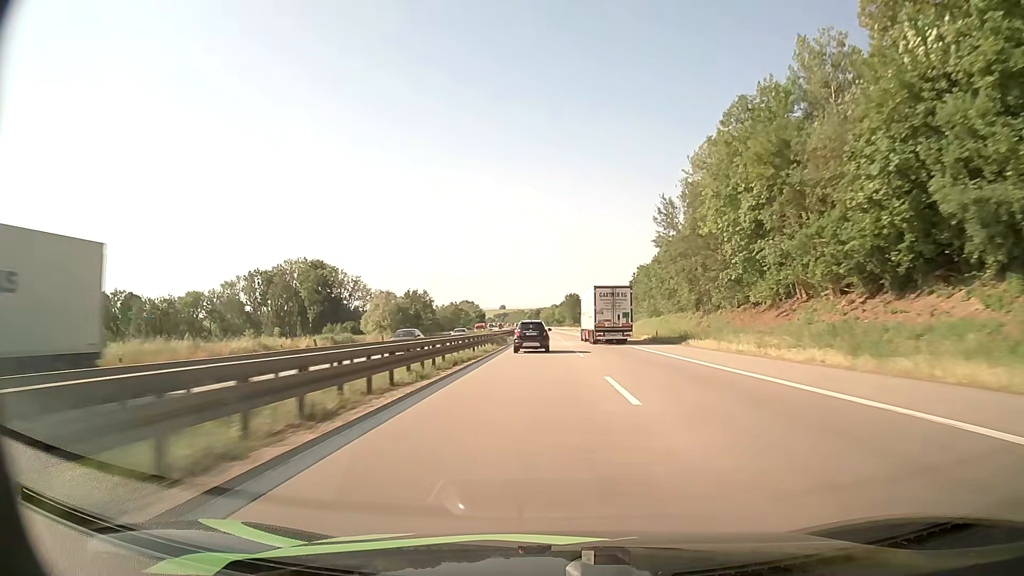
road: motorway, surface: asphalt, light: Day
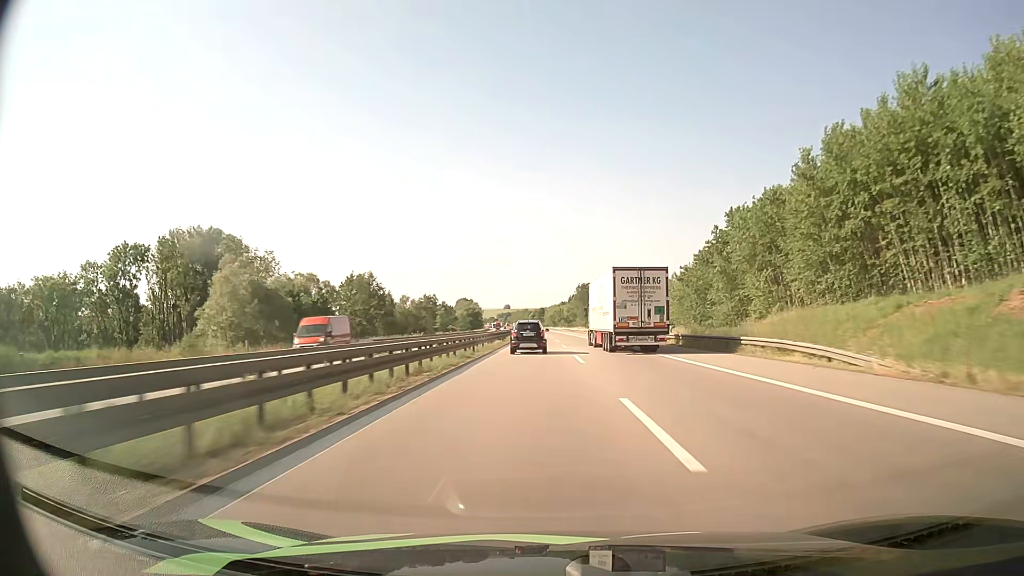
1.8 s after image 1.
(-0.3, +59.4) m; -1°
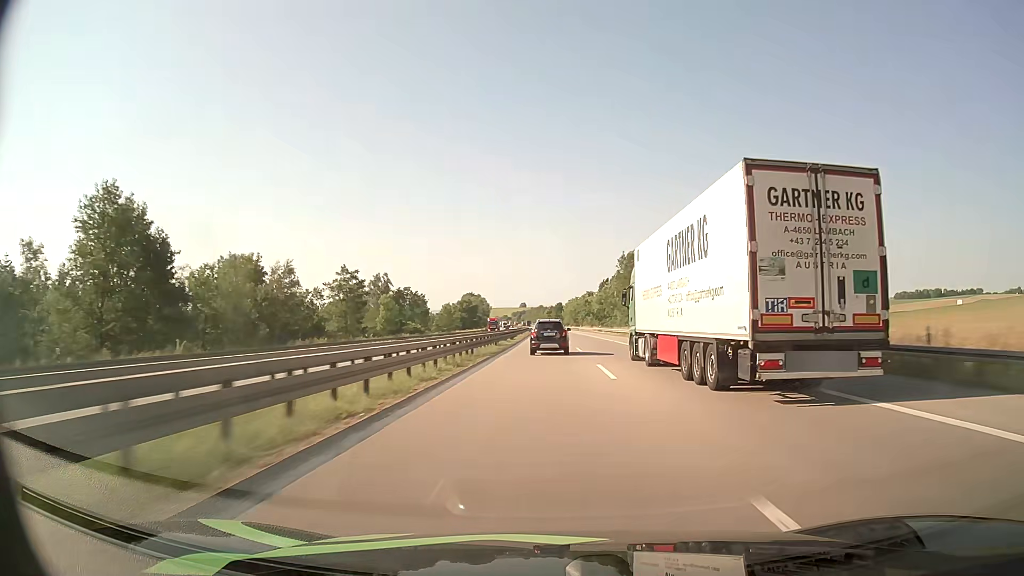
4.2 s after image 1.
(-1.1, +79.8) m; -1°
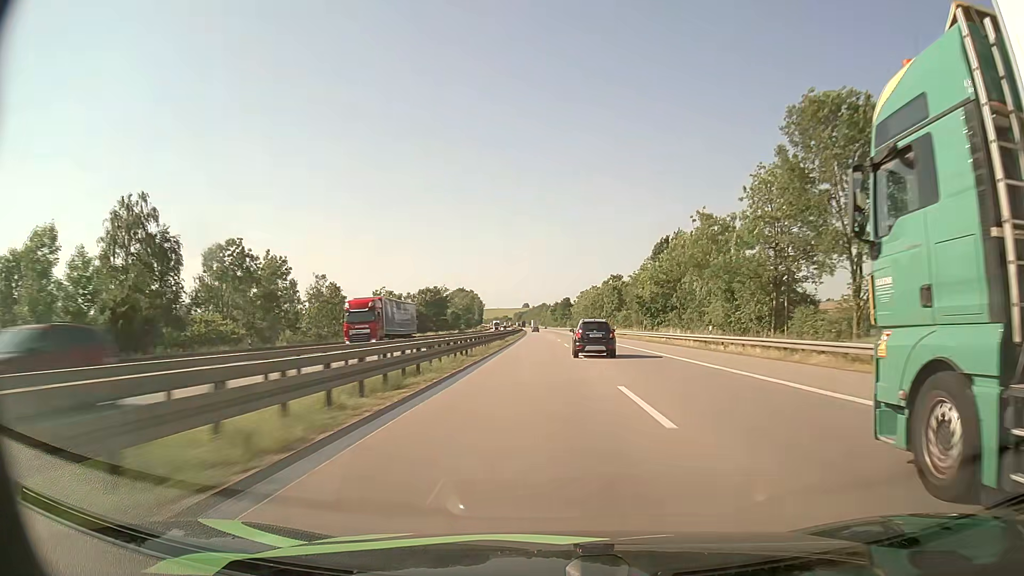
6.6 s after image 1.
(-0.2, +80.5) m; 0°
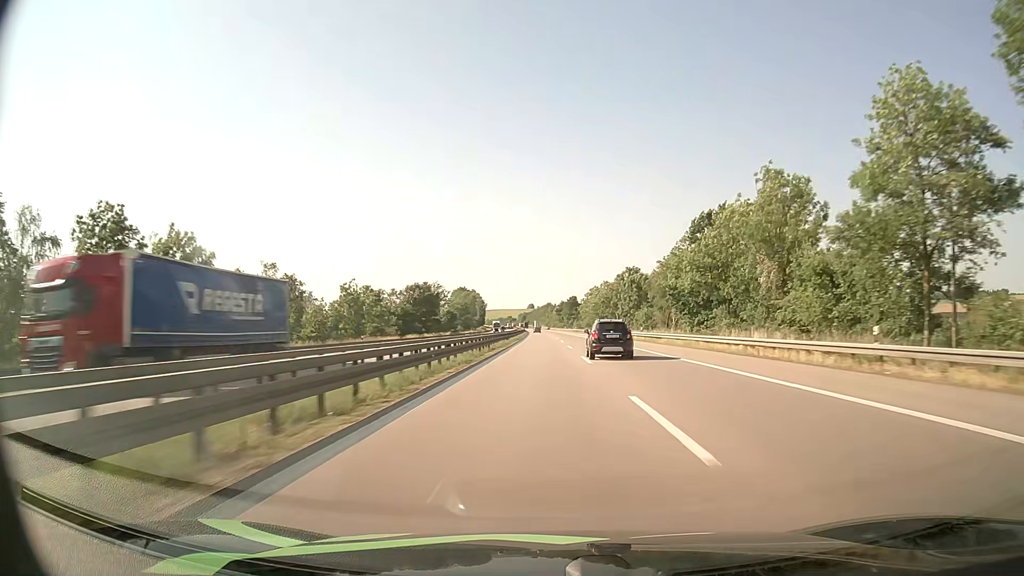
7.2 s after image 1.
(-0.1, +20.5) m; 0°
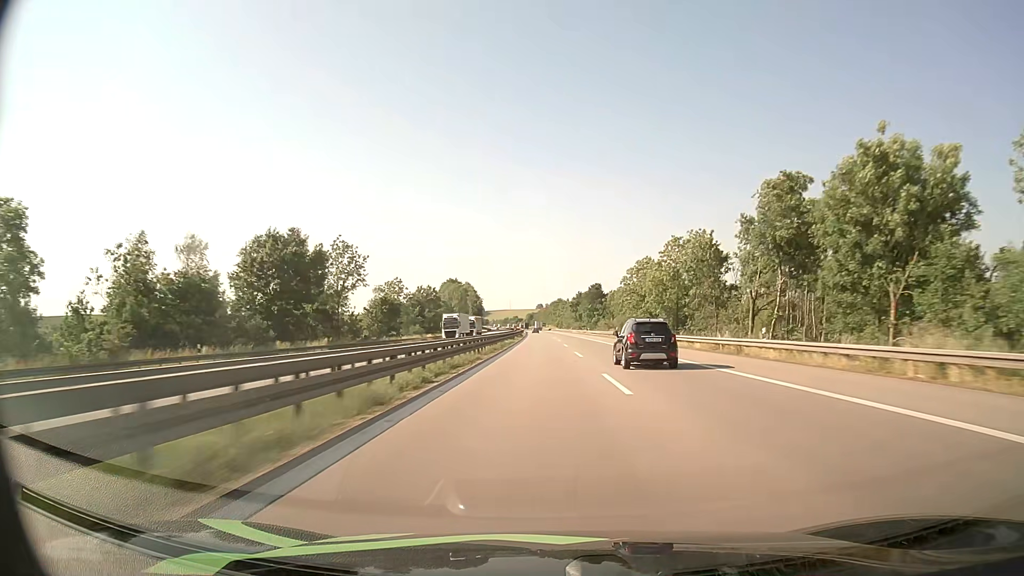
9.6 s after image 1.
(-0.7, +83.6) m; -1°
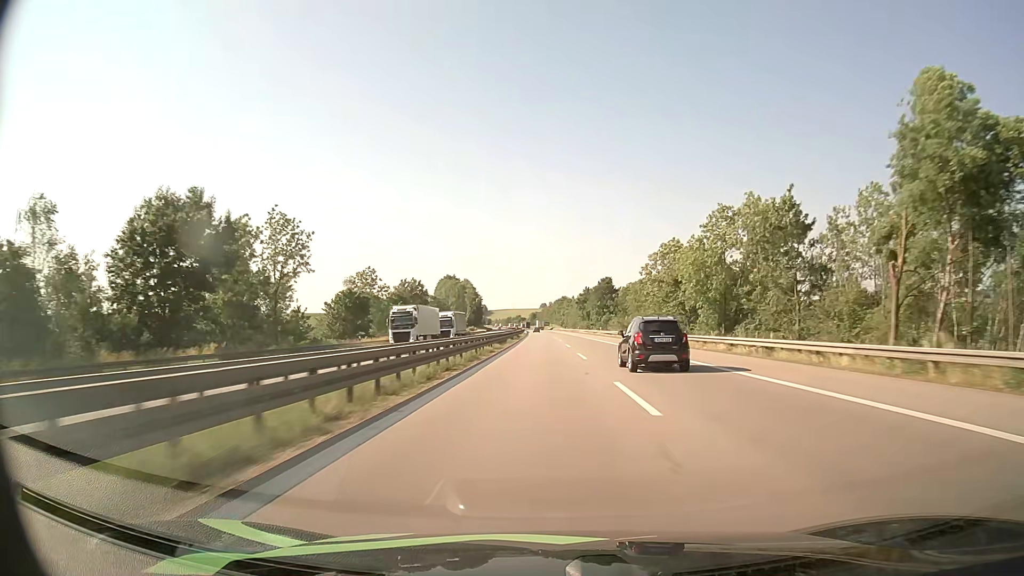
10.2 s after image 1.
(-0.1, +21.5) m; 0°
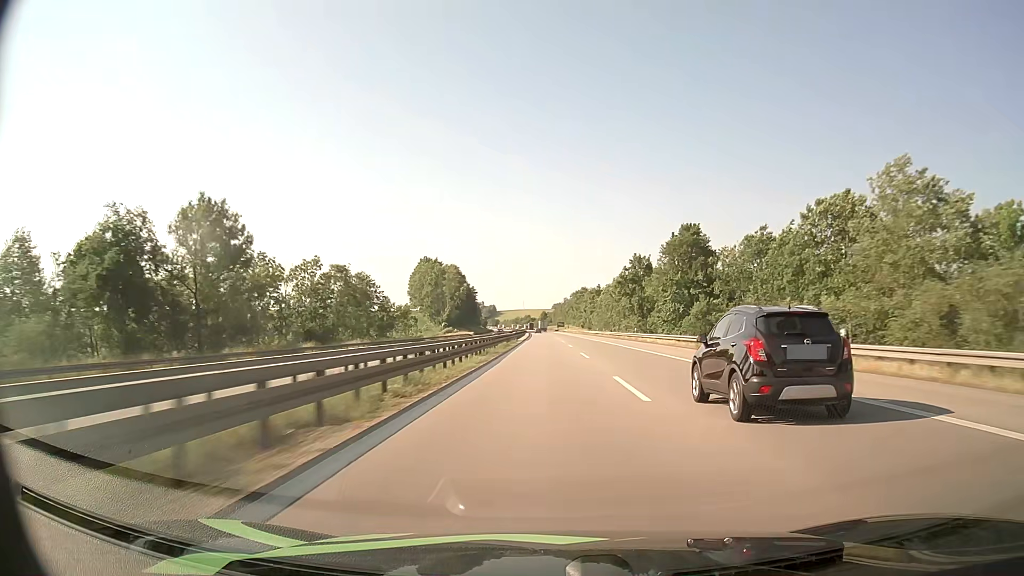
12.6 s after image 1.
(-0.9, +88.7) m; -1°
(0, +10) (0, +20) (0, +30) (0, +40) (0, +50) (0, +60) (0, +70) (0, +80) (-1, +90) (-1, +100) m
